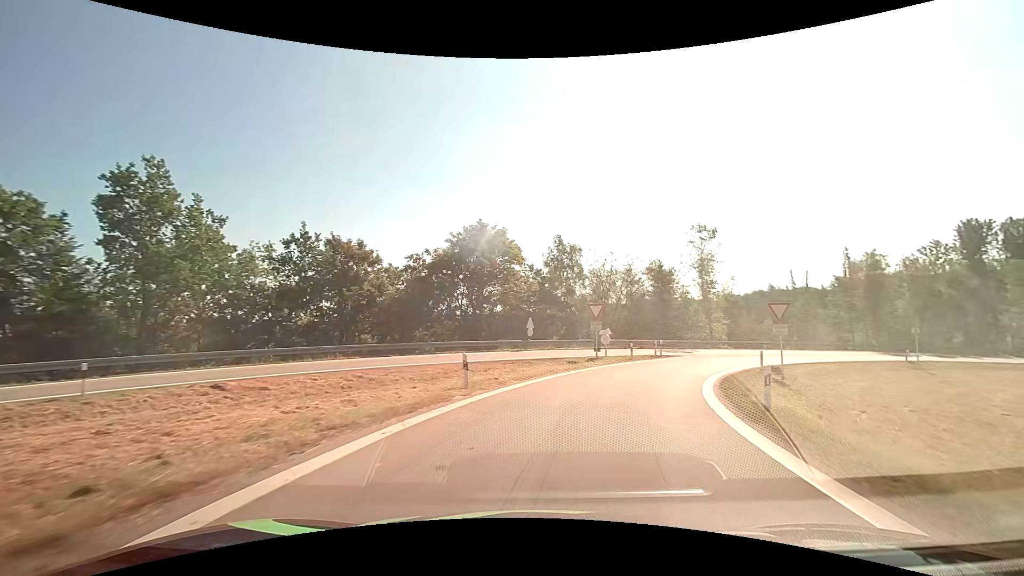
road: motorway_link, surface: asphalt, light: Day
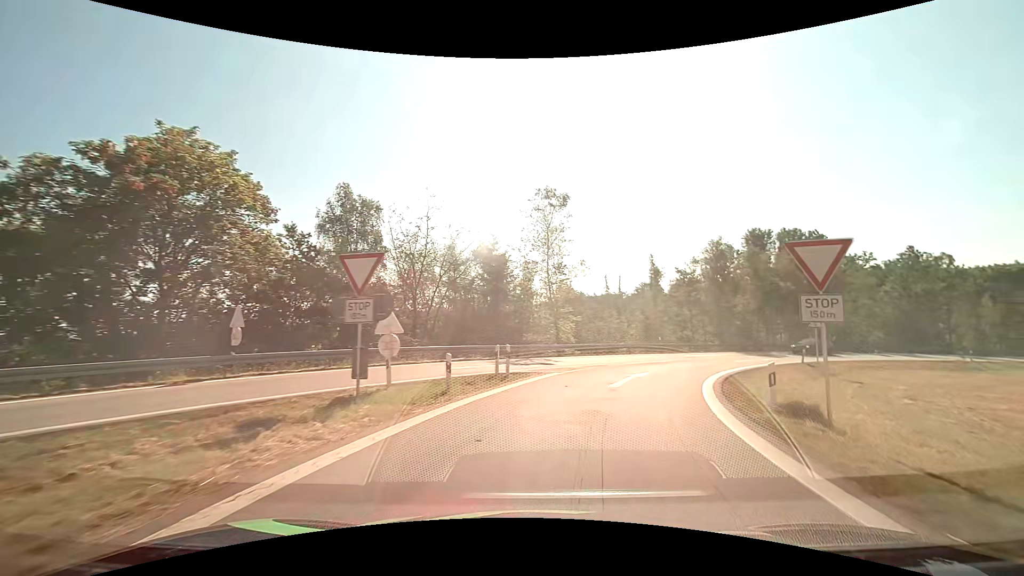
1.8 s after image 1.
(+3.2, +18.3) m; +20°
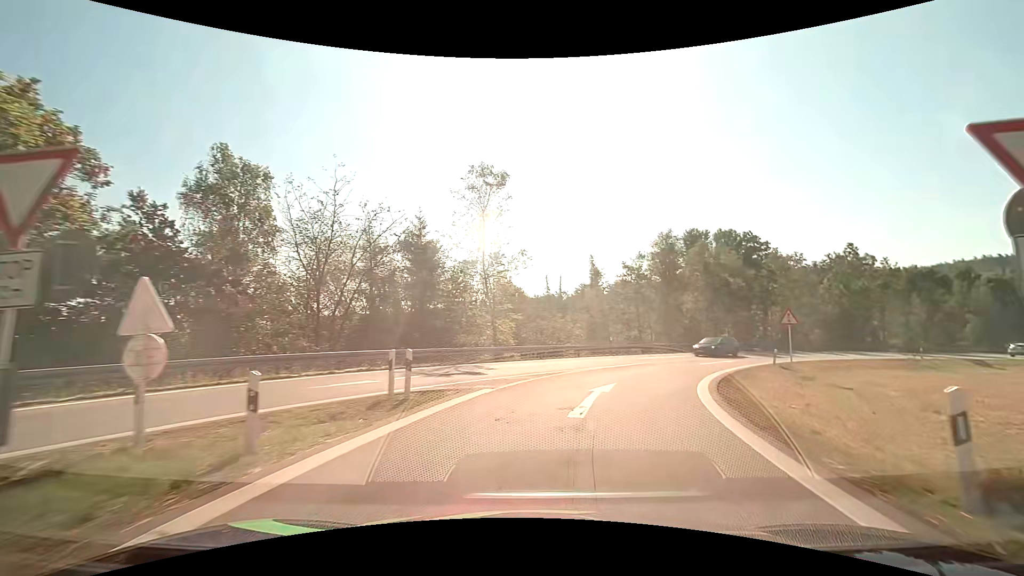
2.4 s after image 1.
(+0.4, +6.2) m; +7°
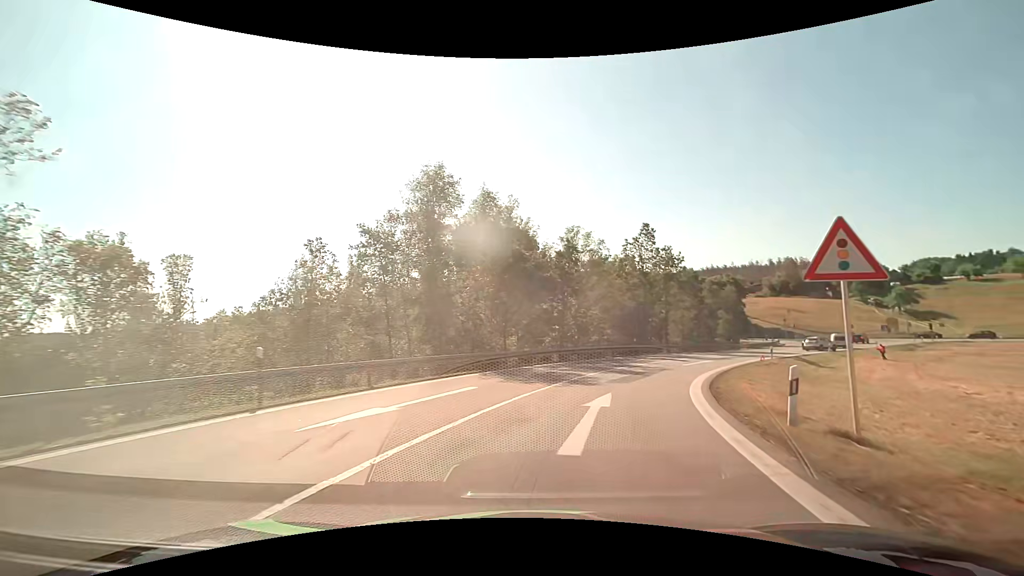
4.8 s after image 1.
(+5.4, +23.3) m; +26°
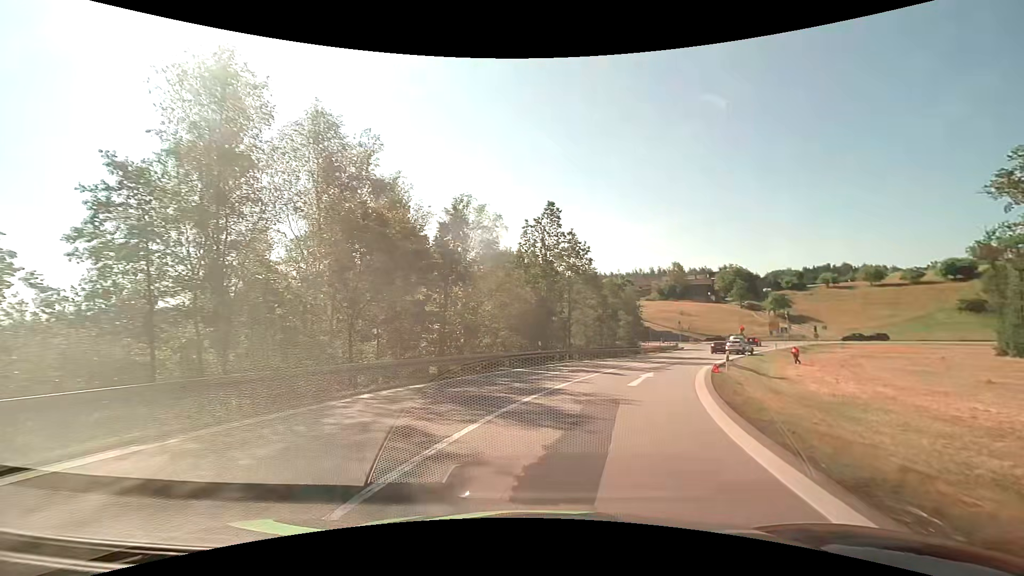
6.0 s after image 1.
(+1.3, +11.7) m; +12°
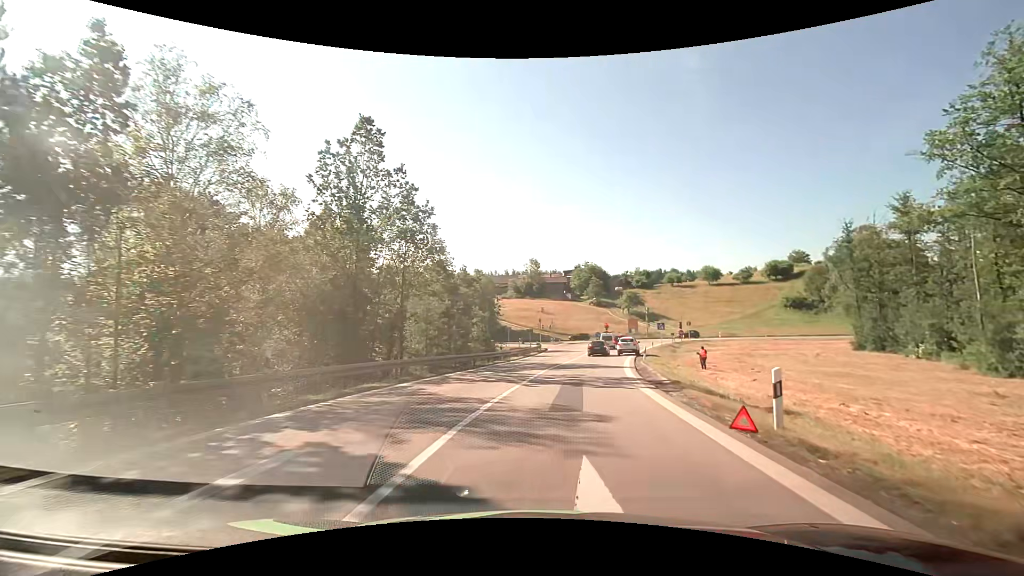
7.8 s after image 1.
(+2.6, +16.8) m; +17°
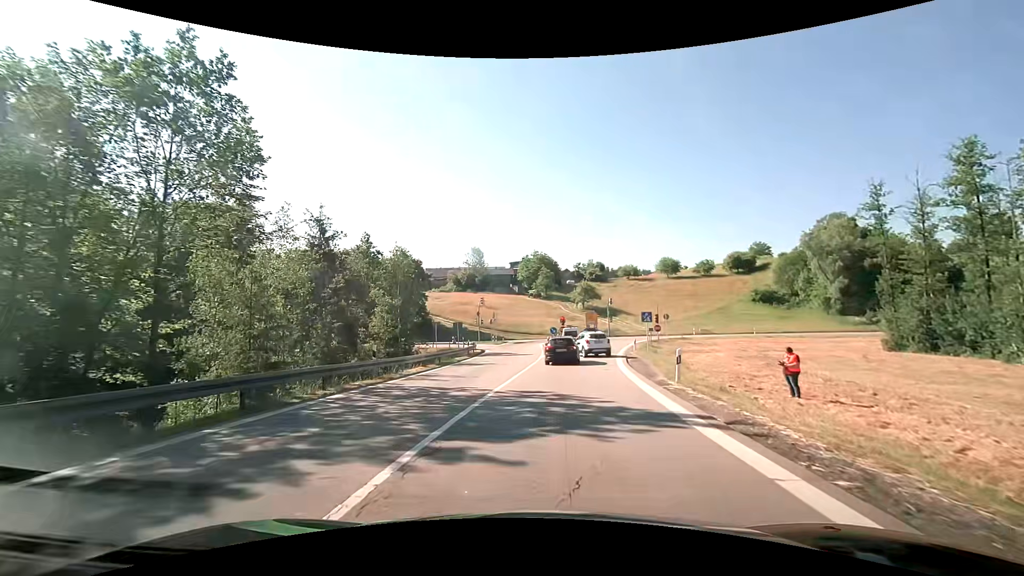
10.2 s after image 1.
(+1.5, +19.1) m; +6°
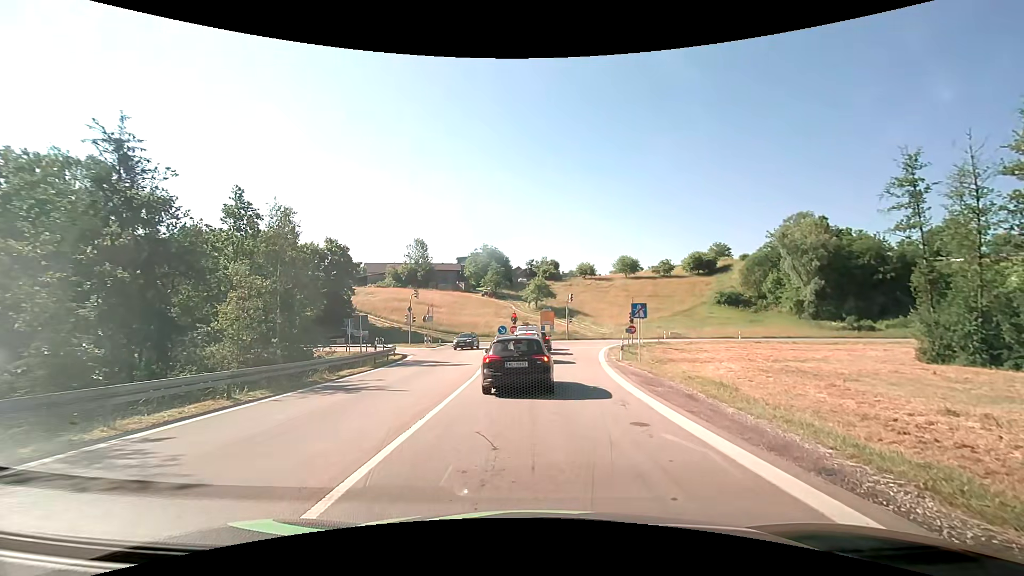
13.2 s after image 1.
(+0.5, +13.0) m; +7°
(+1, +10) (+1, +20) (0, +30) (0, +40) (+1, +50) (0, +59) (-6, +67) (-15, +70) (-25, +71) (-35, +71) m
